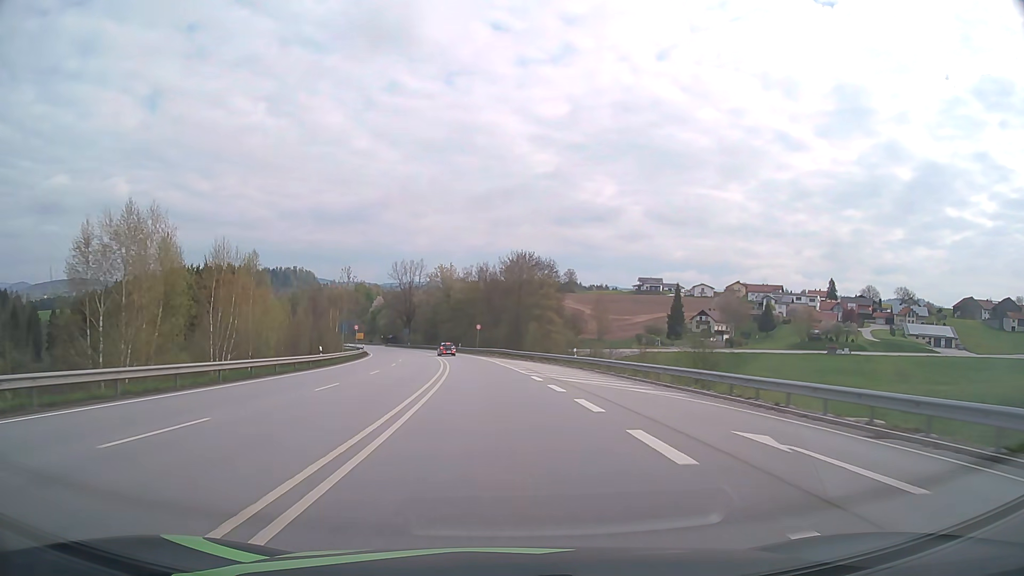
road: primary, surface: asphalt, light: Day
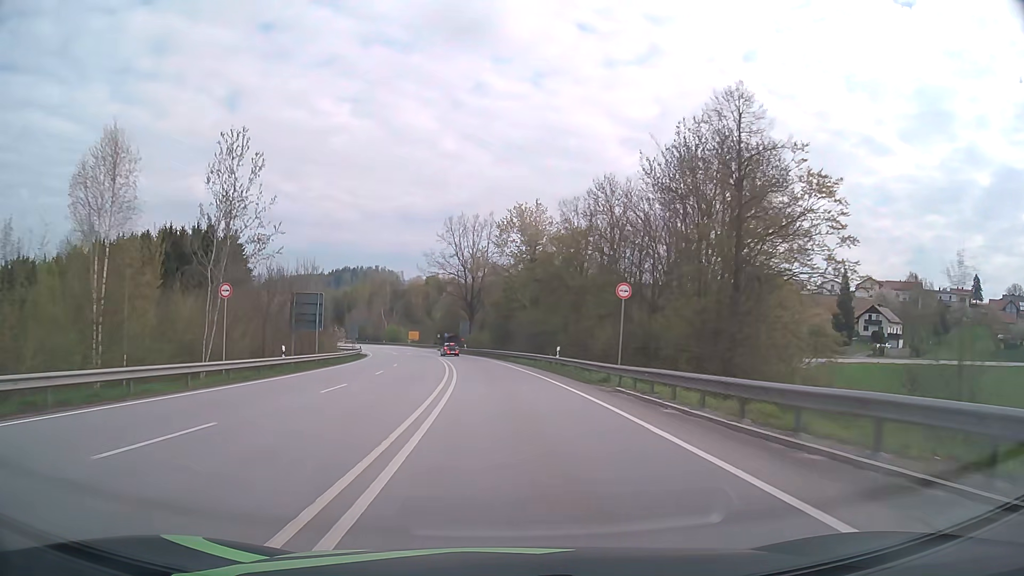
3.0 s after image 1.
(-4.5, +61.3) m; -8°
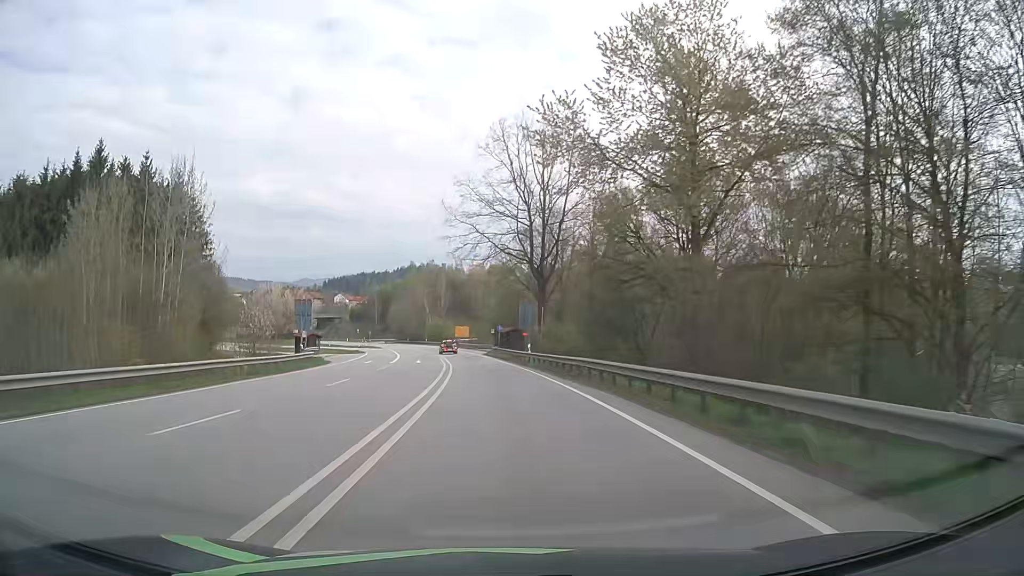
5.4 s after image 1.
(-2.1, +46.0) m; -6°
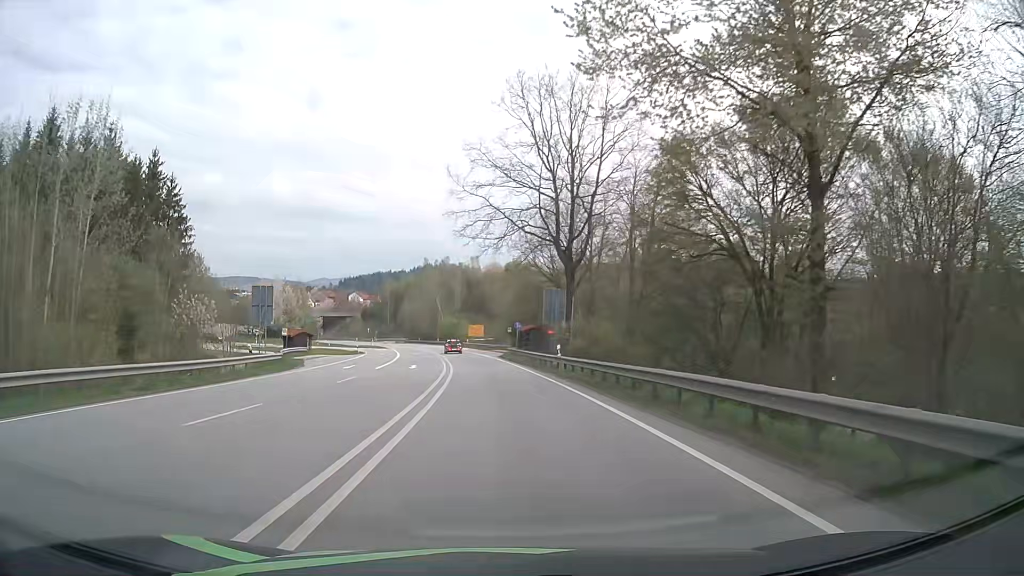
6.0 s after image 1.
(-0.1, +10.8) m; -1°
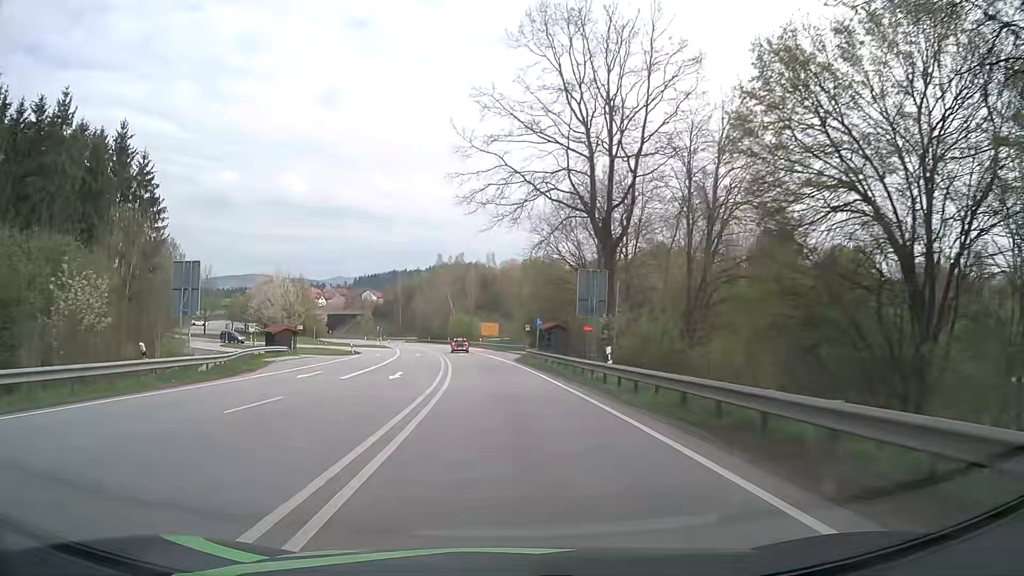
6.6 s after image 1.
(-0.2, +10.5) m; -2°
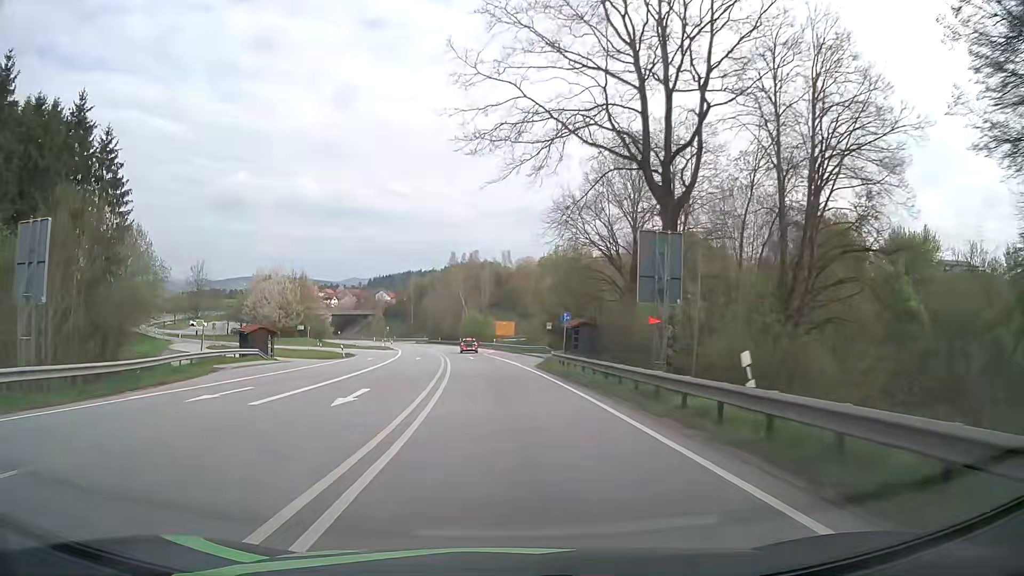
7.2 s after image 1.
(-0.1, +10.2) m; -1°
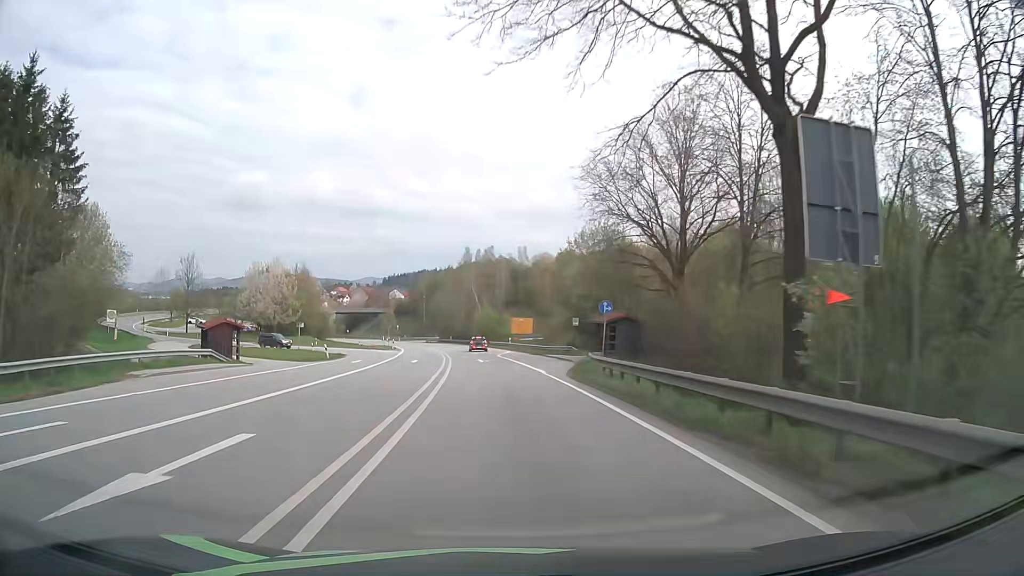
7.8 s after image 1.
(-0.2, +10.0) m; -2°
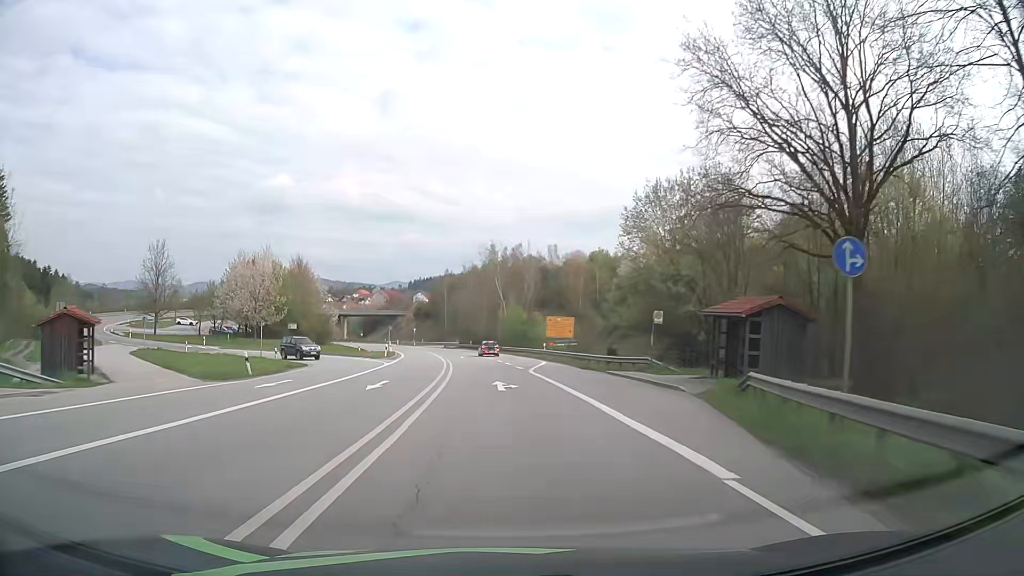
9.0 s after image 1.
(-0.4, +19.4) m; -2°
(0, +10) (0, +20) (0, +30) (-1, +40) (-1, +50) (-1, +60) (-2, +70) (-4, +80) (-5, +90) (-7, +99) m
